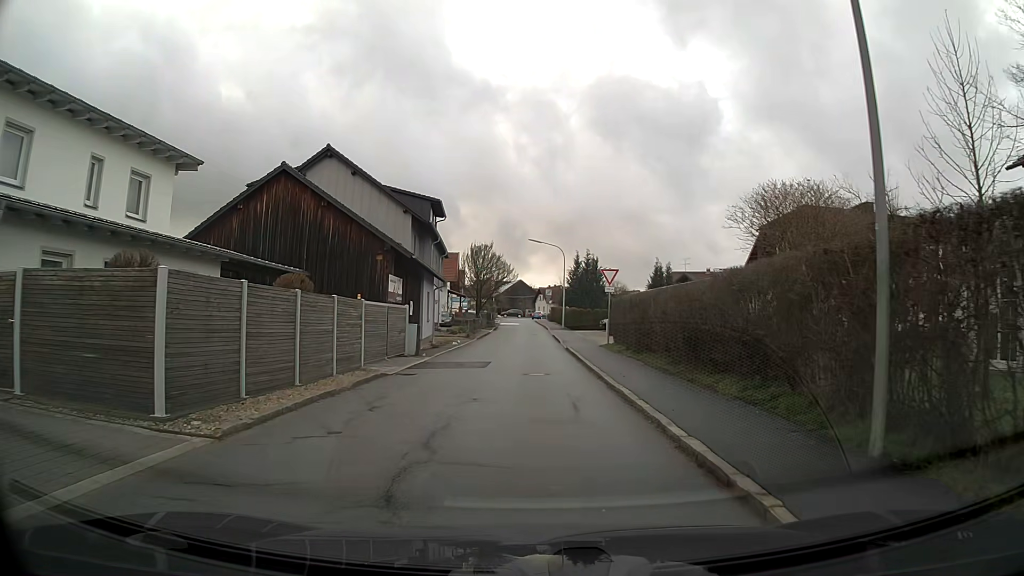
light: Day
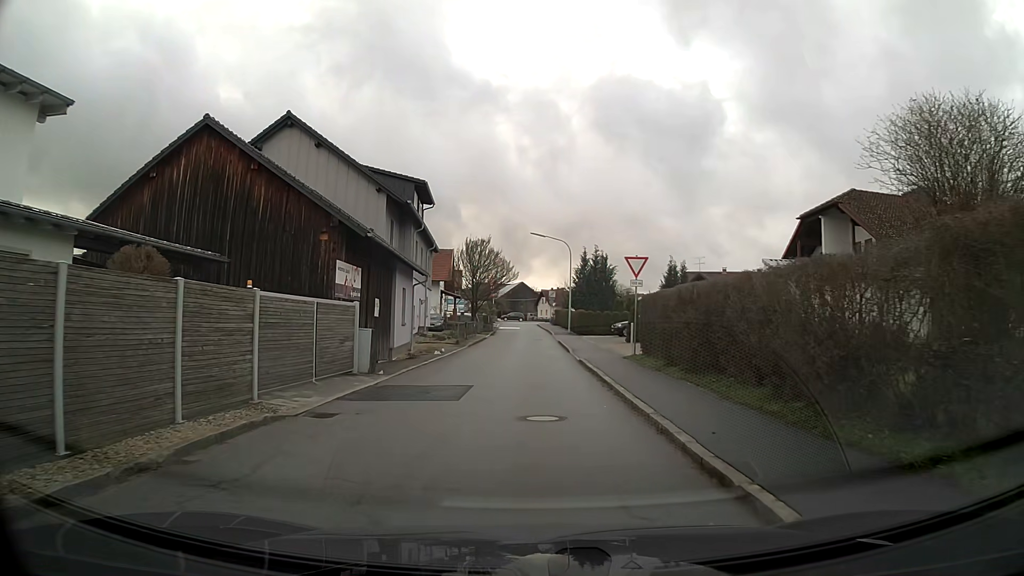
(0.0, +7.4) m; 0°
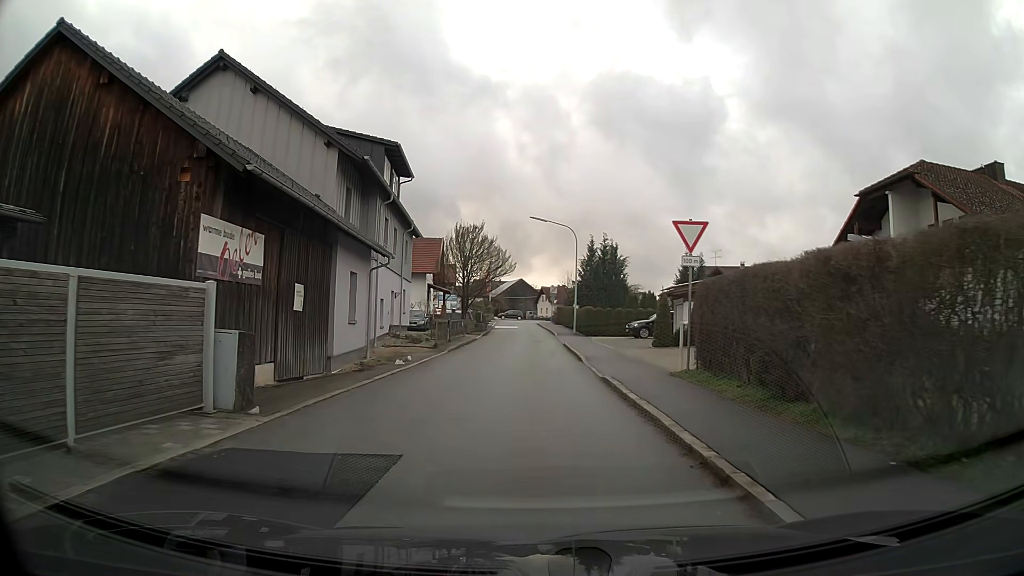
(0.0, +8.1) m; 0°
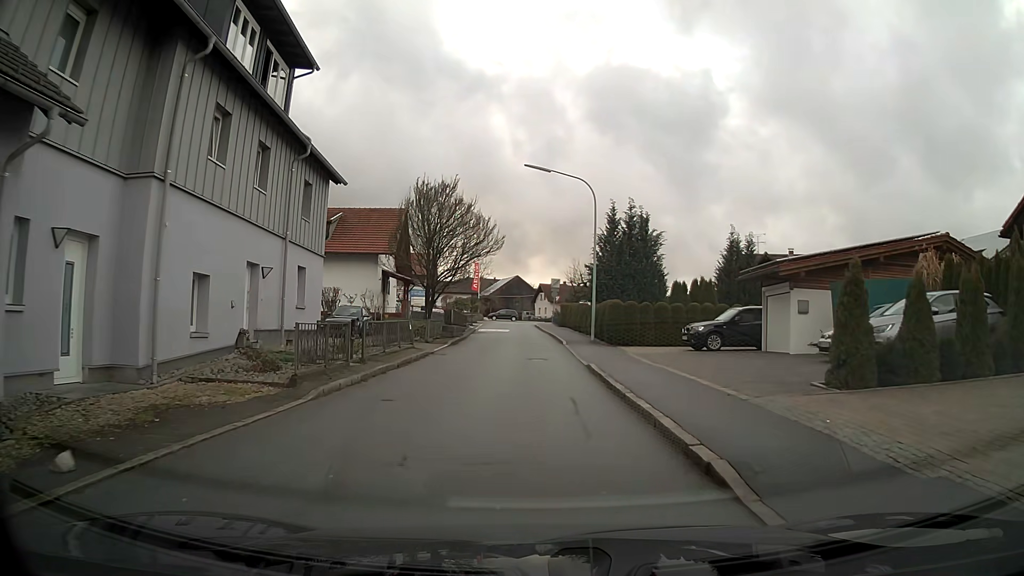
(+0.1, +16.9) m; 0°
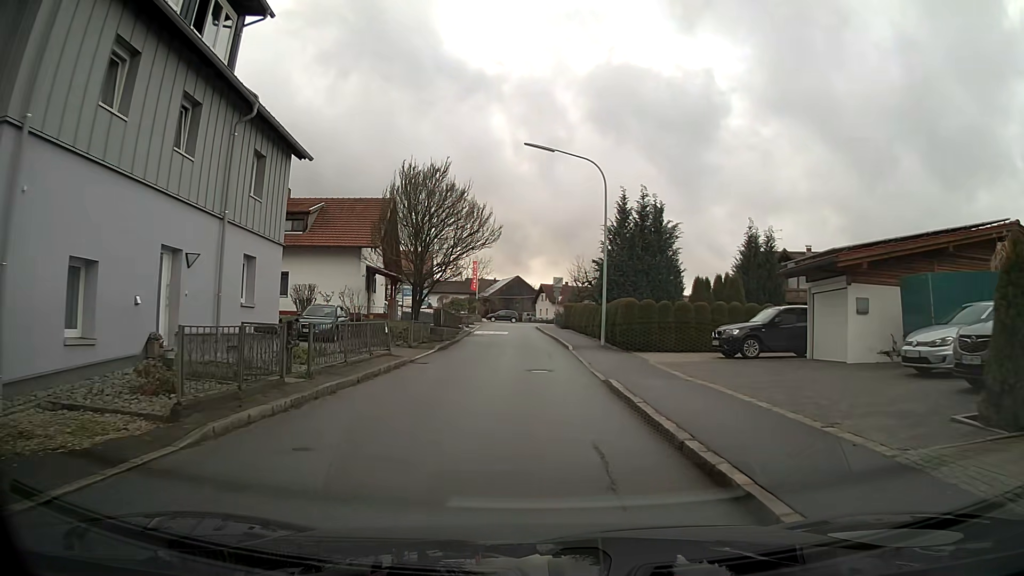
(0.0, +4.3) m; 0°
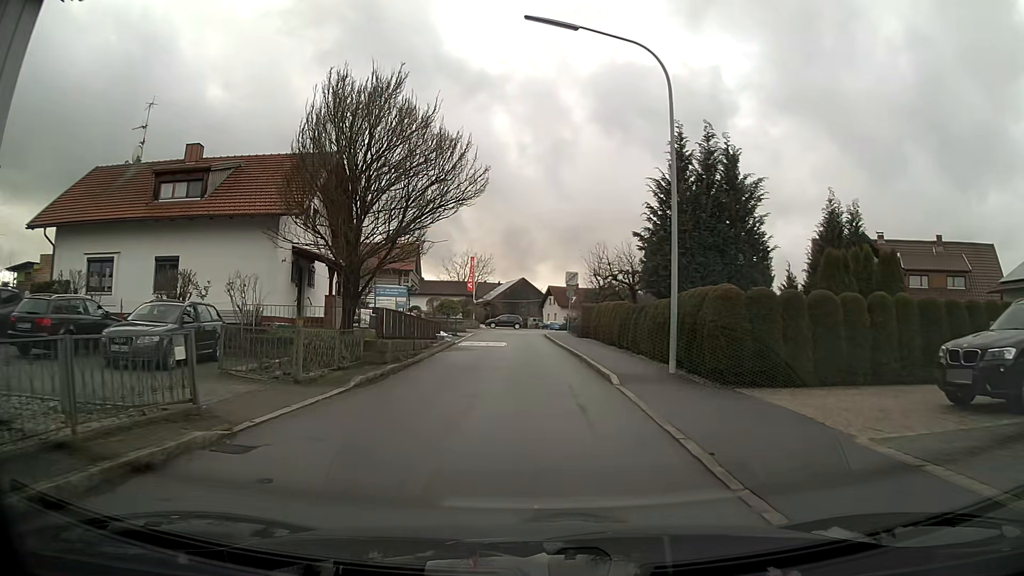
(-0.1, +12.9) m; -1°
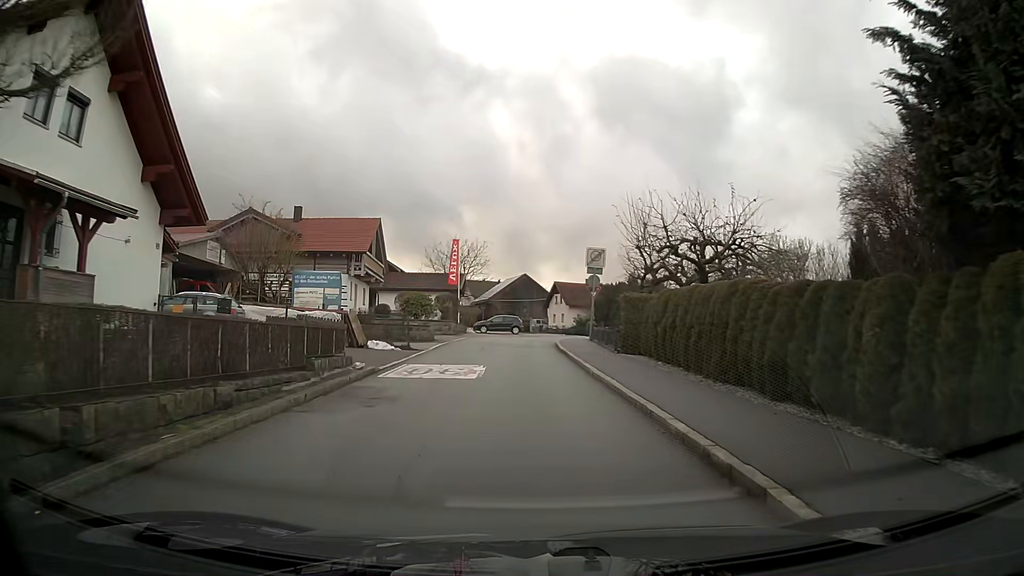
(0.0, +17.1) m; 0°
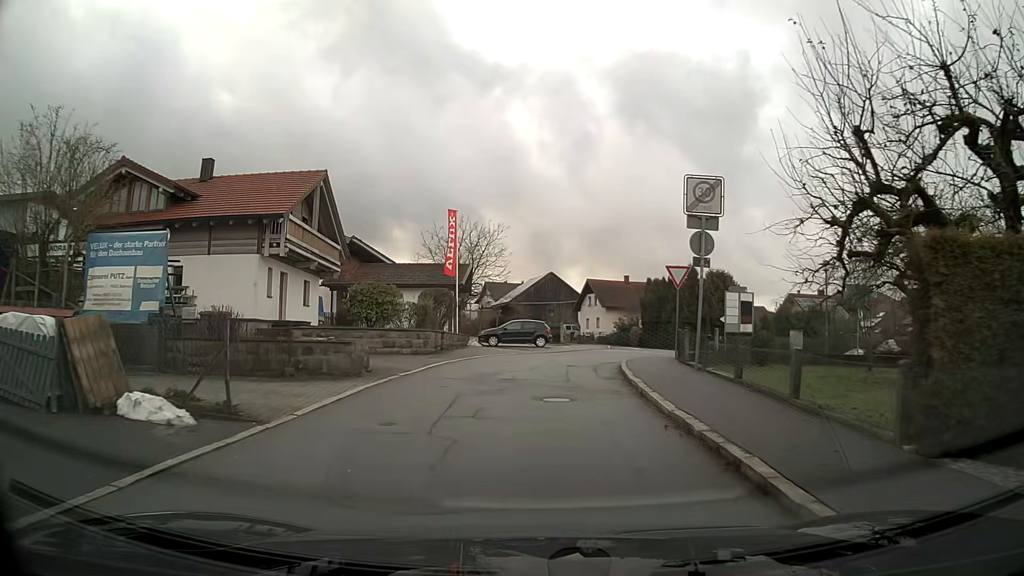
(-0.3, +17.1) m; -2°
